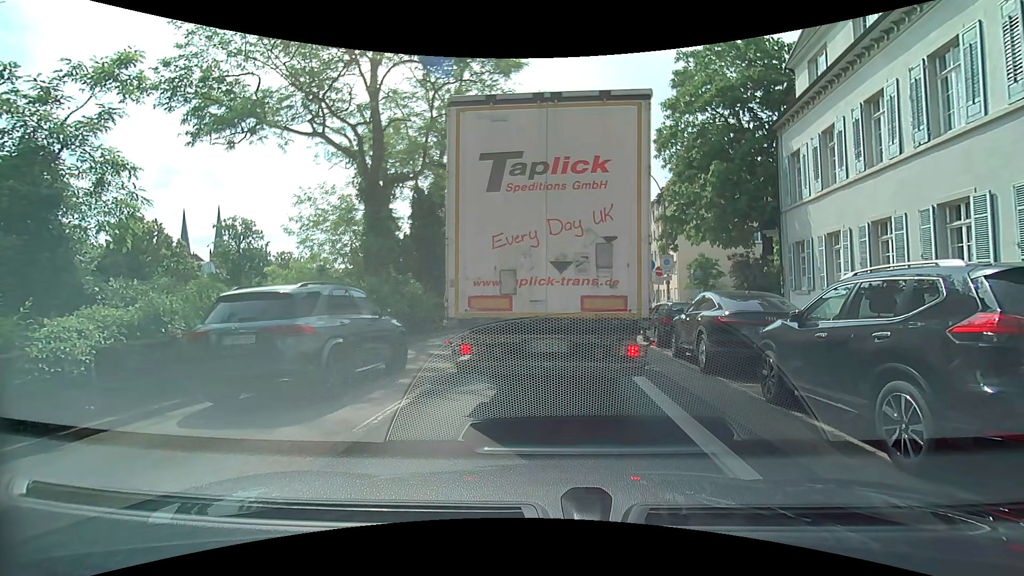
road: primary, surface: asphalt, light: Day
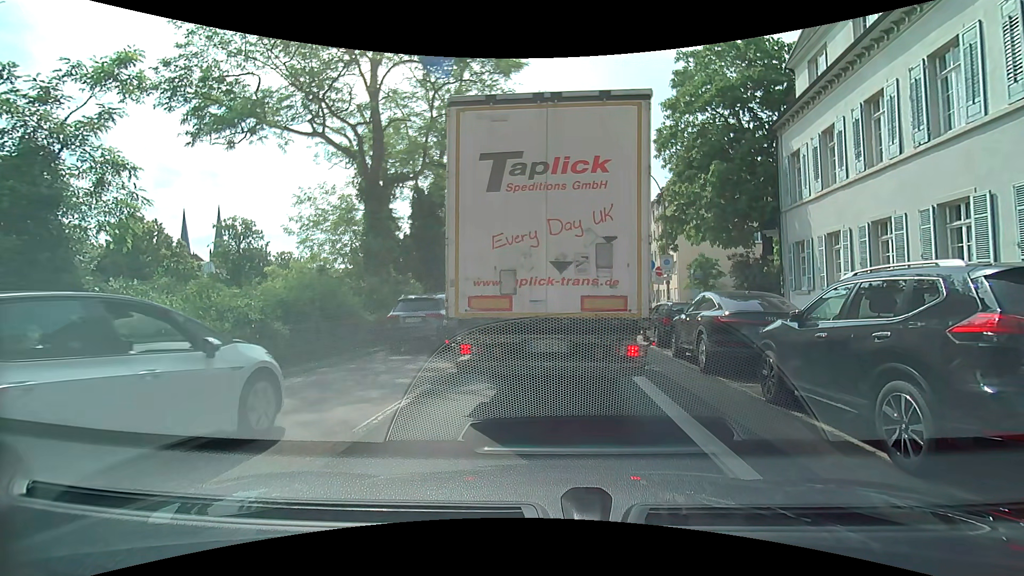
(0.0, 0.0) m; 0°
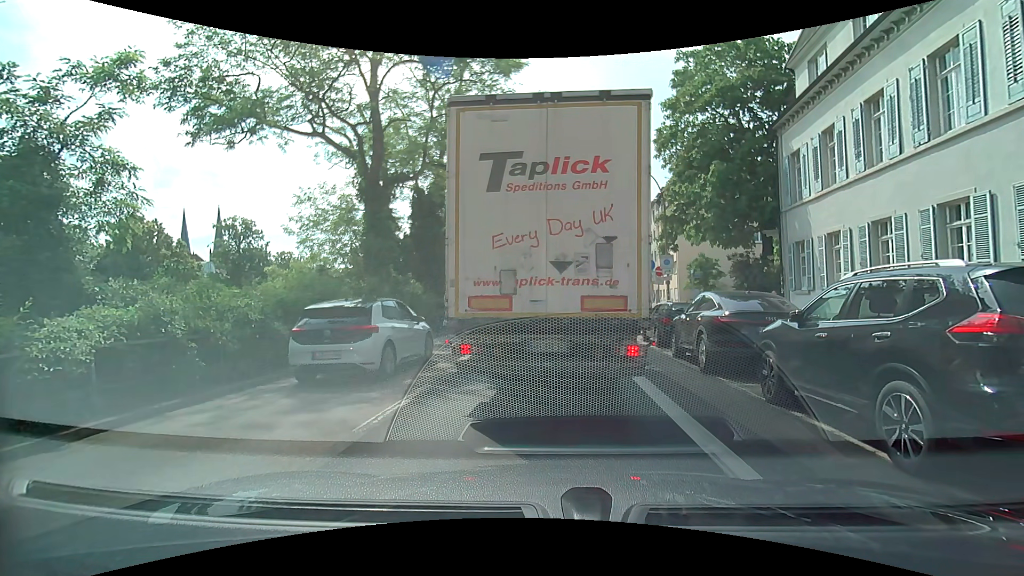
(0.0, 0.0) m; 0°
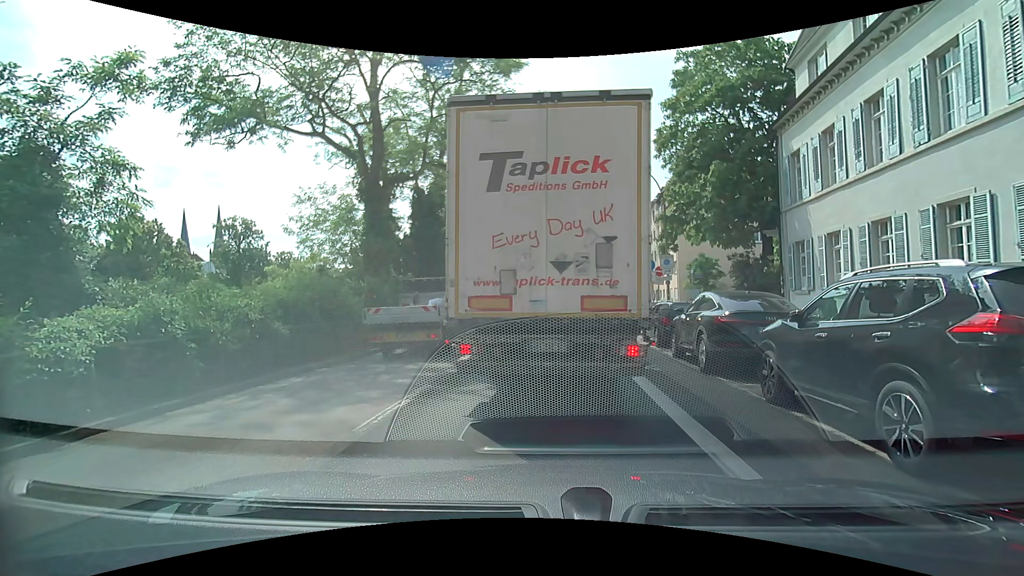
(0.0, 0.0) m; 0°
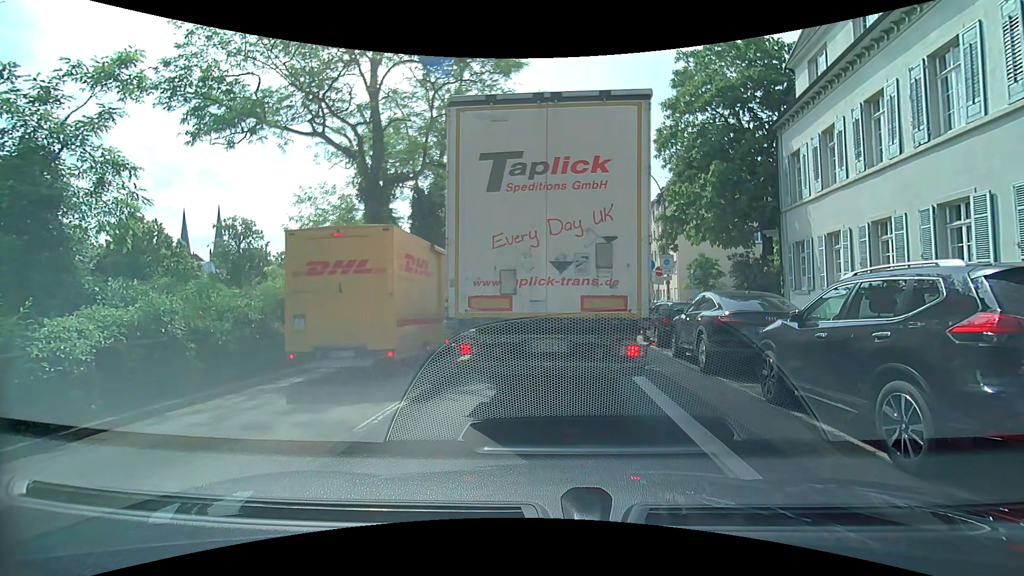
(0.0, 0.0) m; 0°
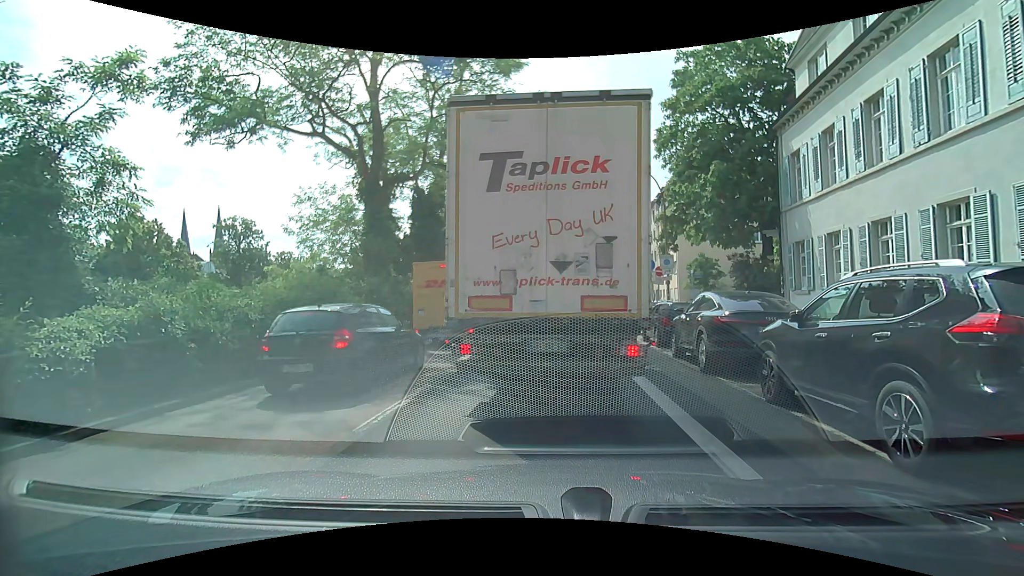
(0.0, 0.0) m; 0°
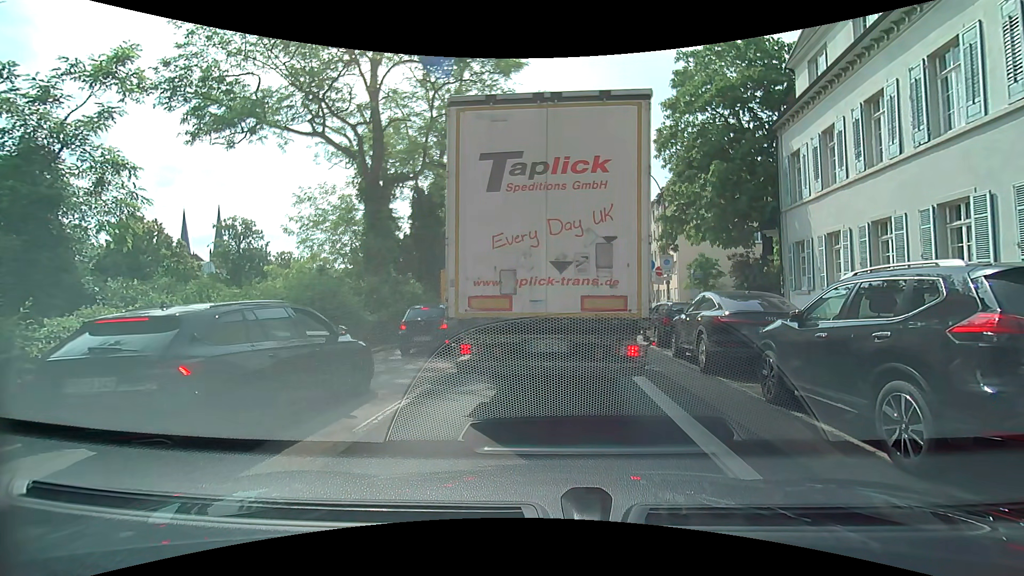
(0.0, 0.0) m; 0°
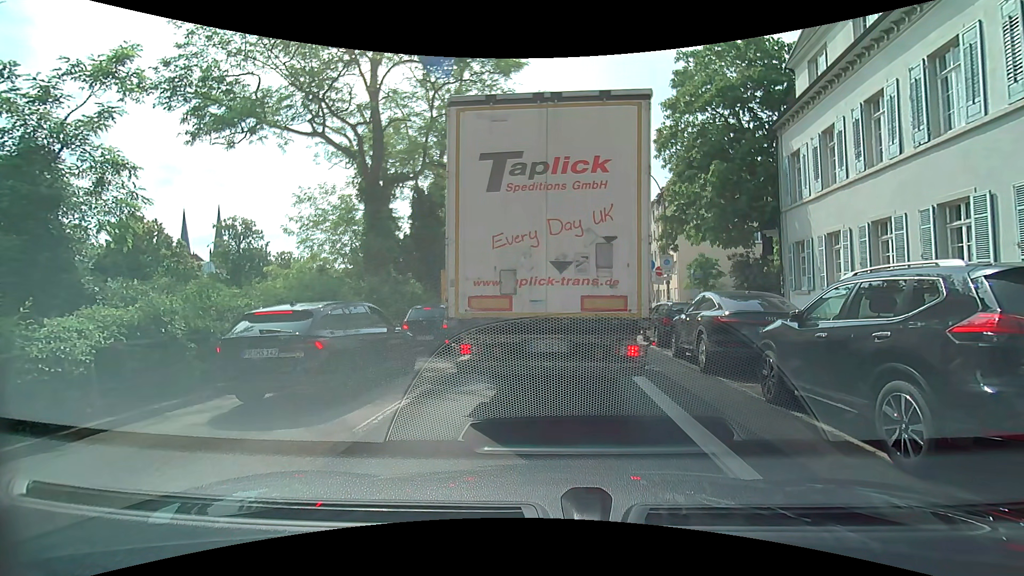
(0.0, 0.0) m; 0°
